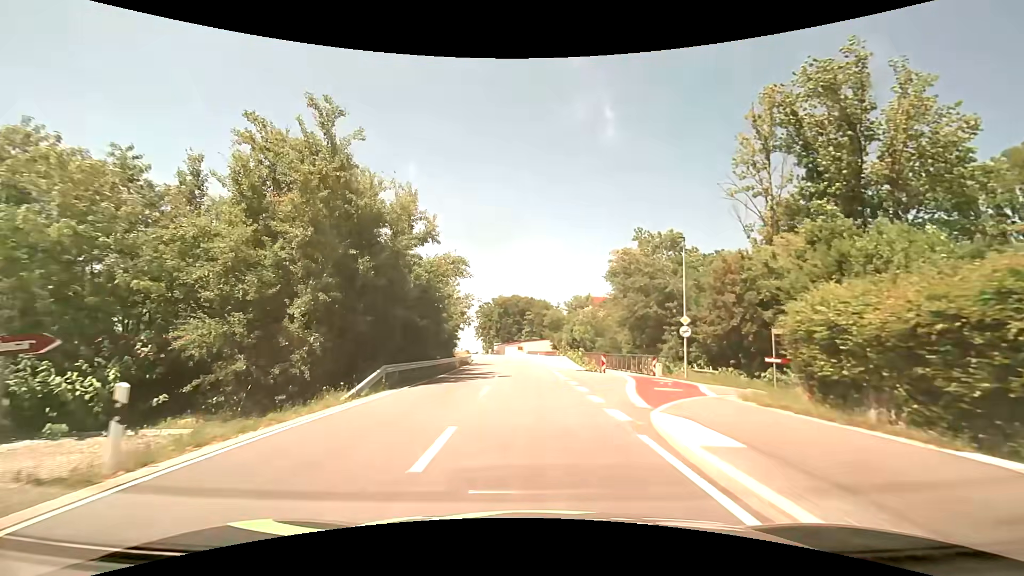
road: tertiary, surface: asphalt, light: Day
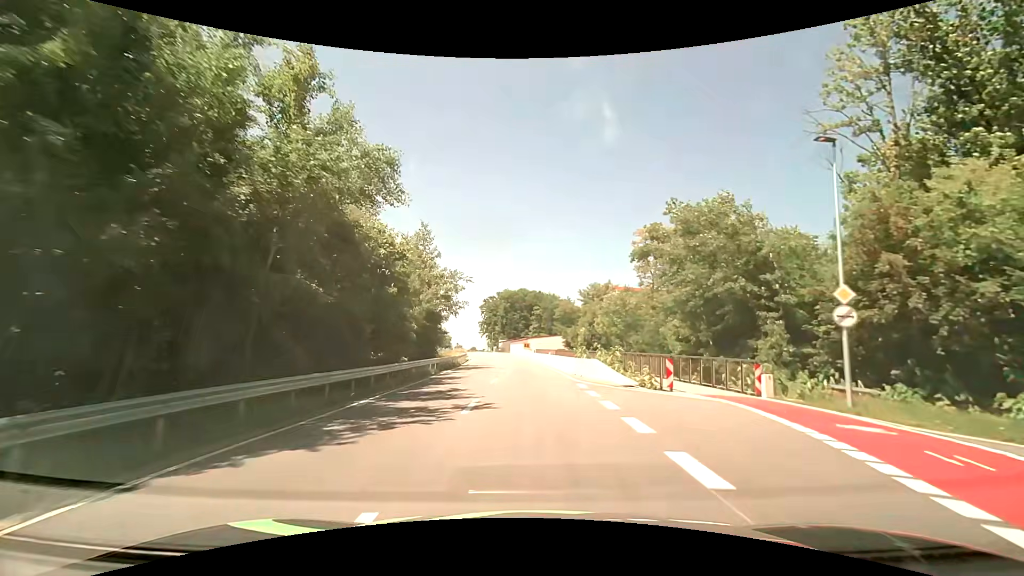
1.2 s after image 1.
(-0.1, +13.5) m; -1°
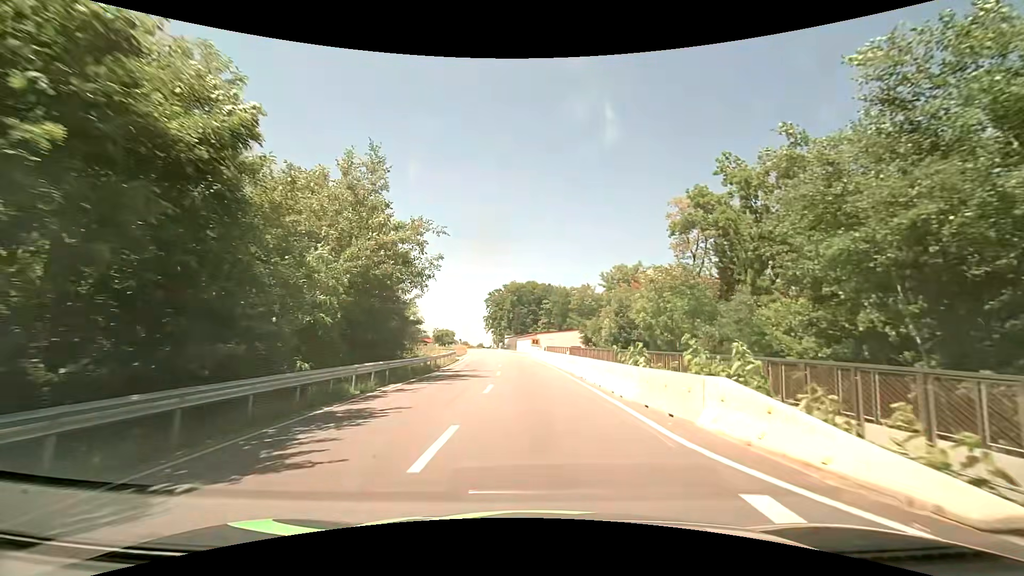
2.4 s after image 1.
(-0.1, +13.8) m; -1°
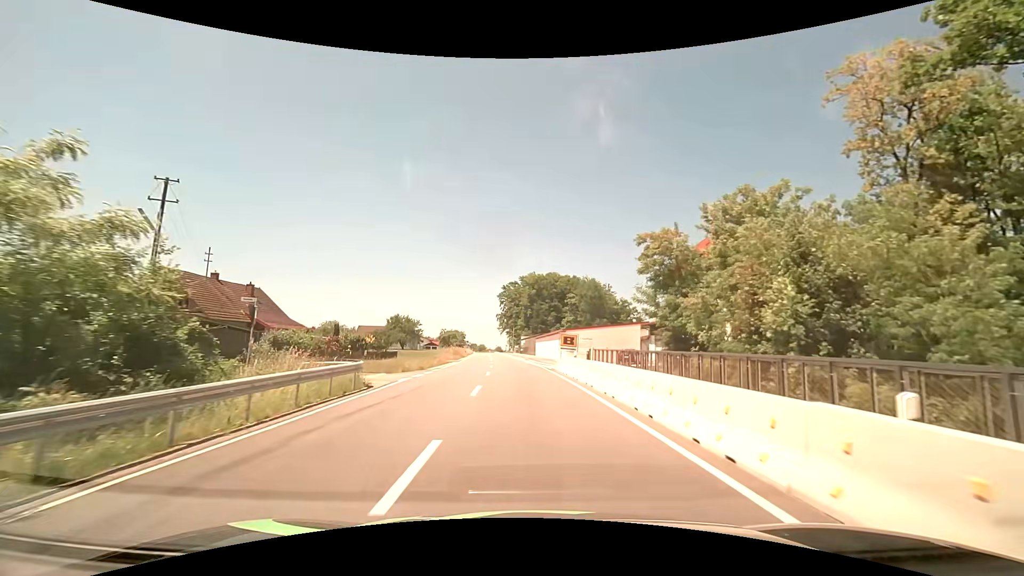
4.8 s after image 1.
(-0.6, +28.4) m; -3°
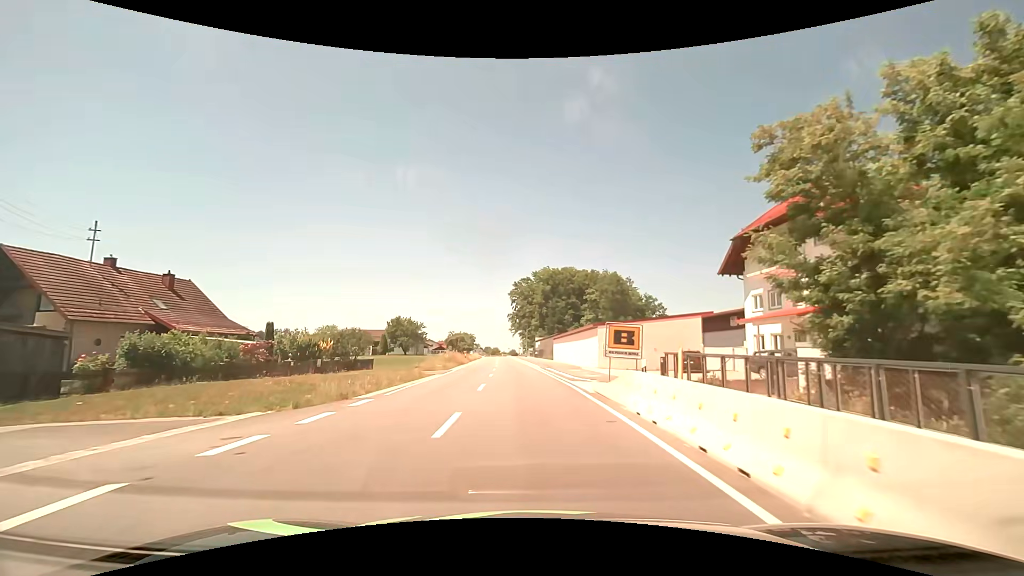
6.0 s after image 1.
(-0.2, +14.5) m; -1°
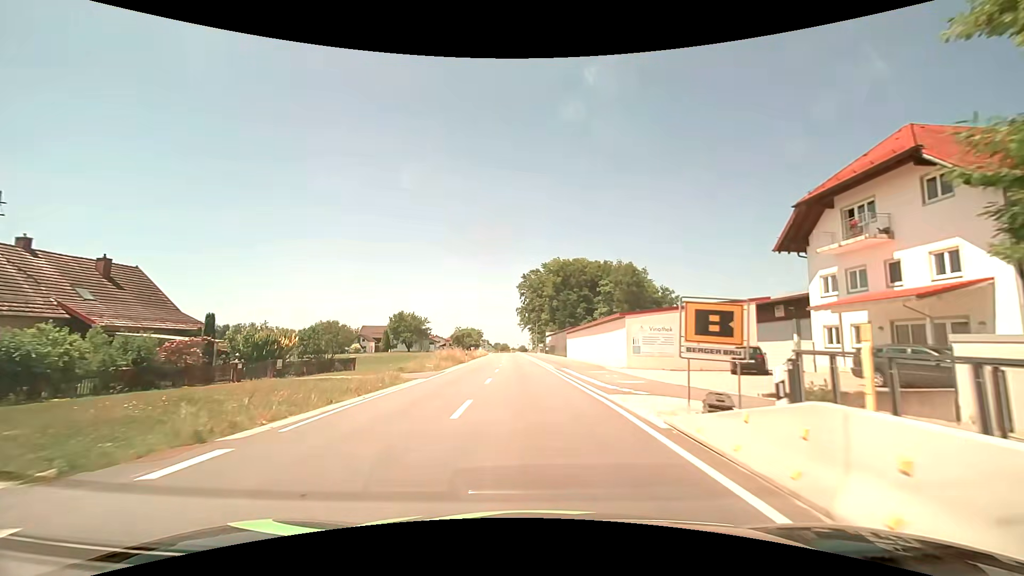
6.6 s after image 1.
(-0.1, +7.3) m; -2°
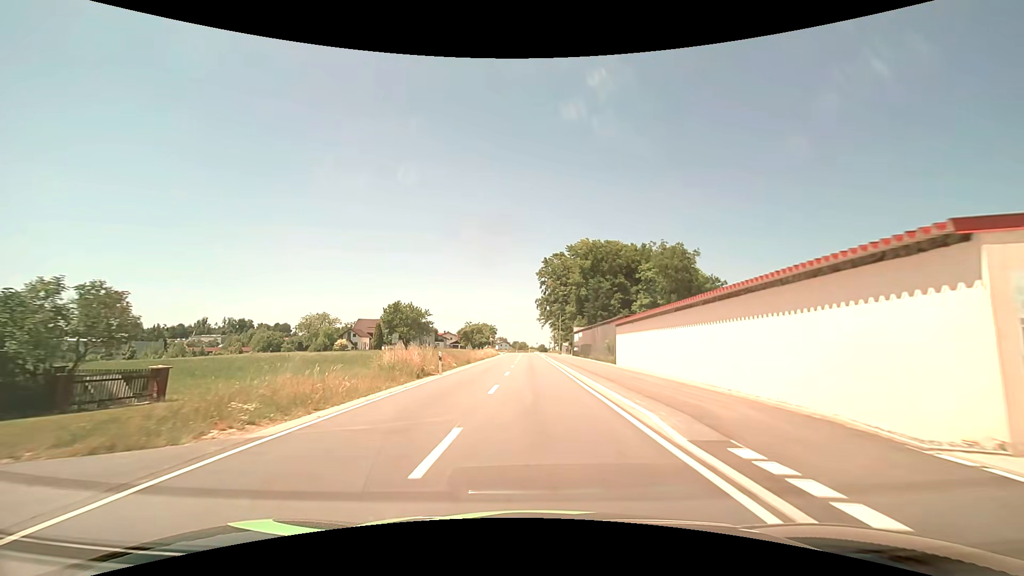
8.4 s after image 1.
(-0.4, +22.3) m; -2°
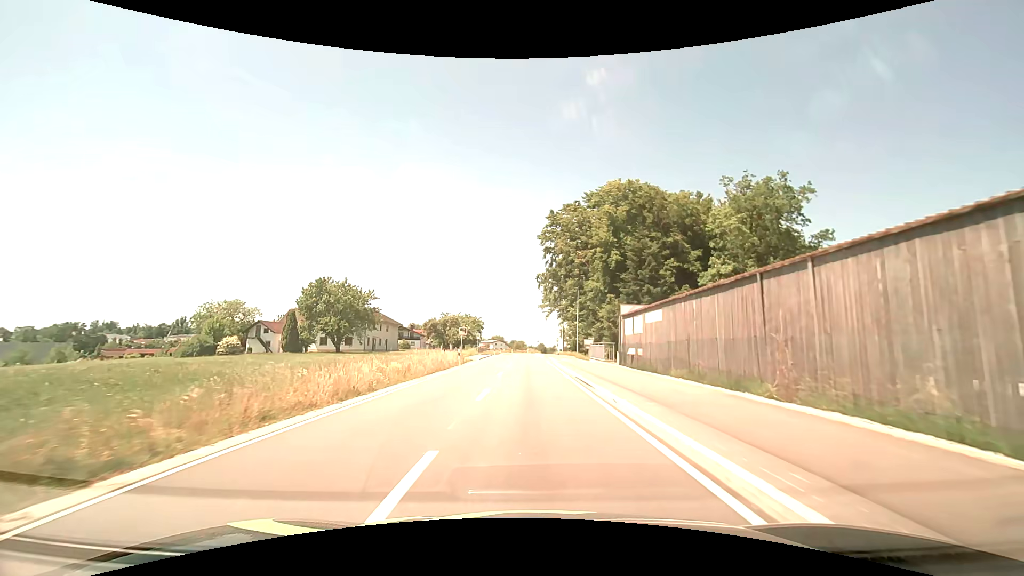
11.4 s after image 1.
(-0.2, +38.0) m; 0°
(0, +10) (0, +20) (0, +30) (0, +40) (0, +50) (-1, +60) (-1, +70) (-1, +80) (-1, +90) (-2, +100) m
